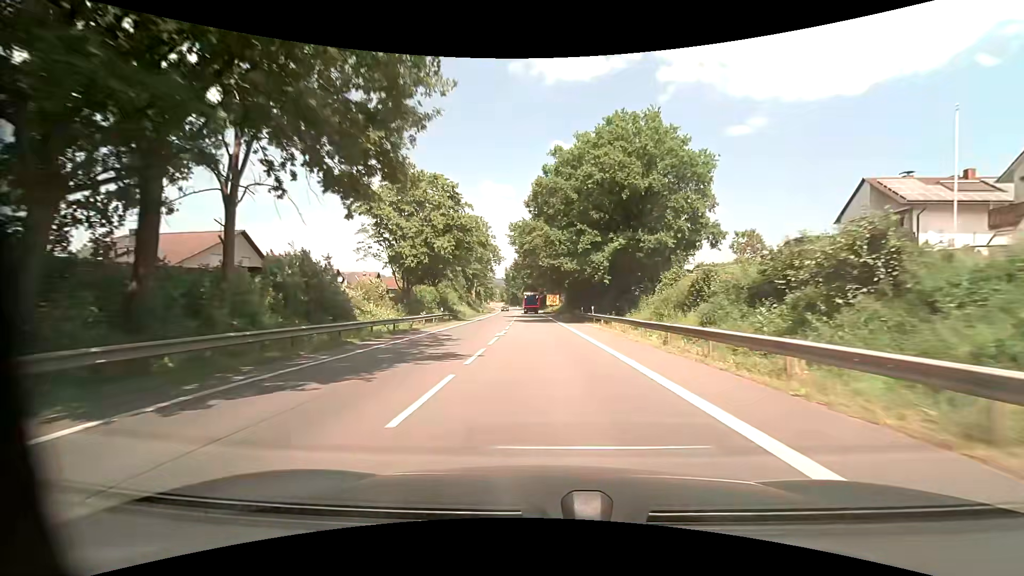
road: primary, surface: asphalt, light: Day
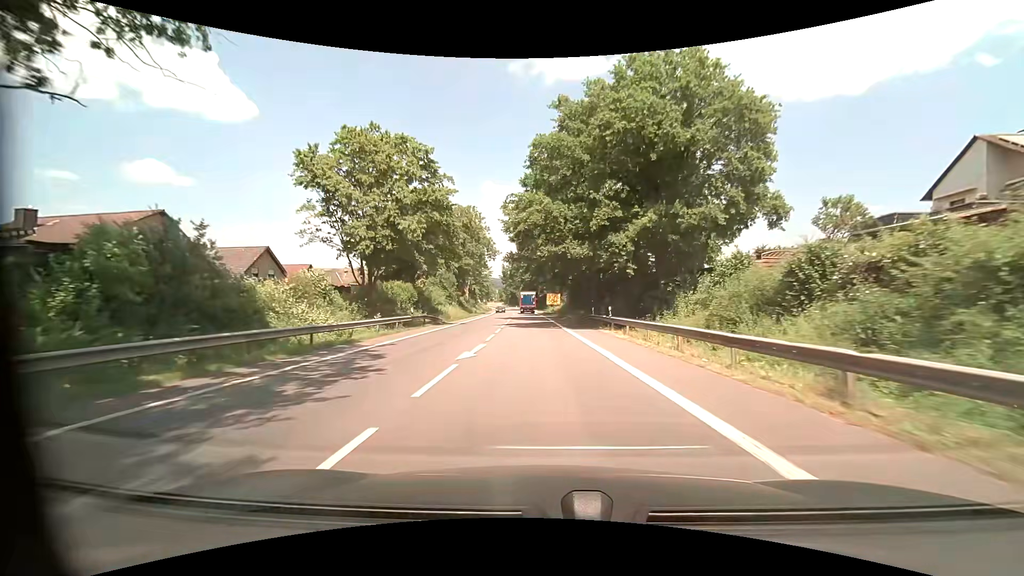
(+0.1, +10.1) m; 0°
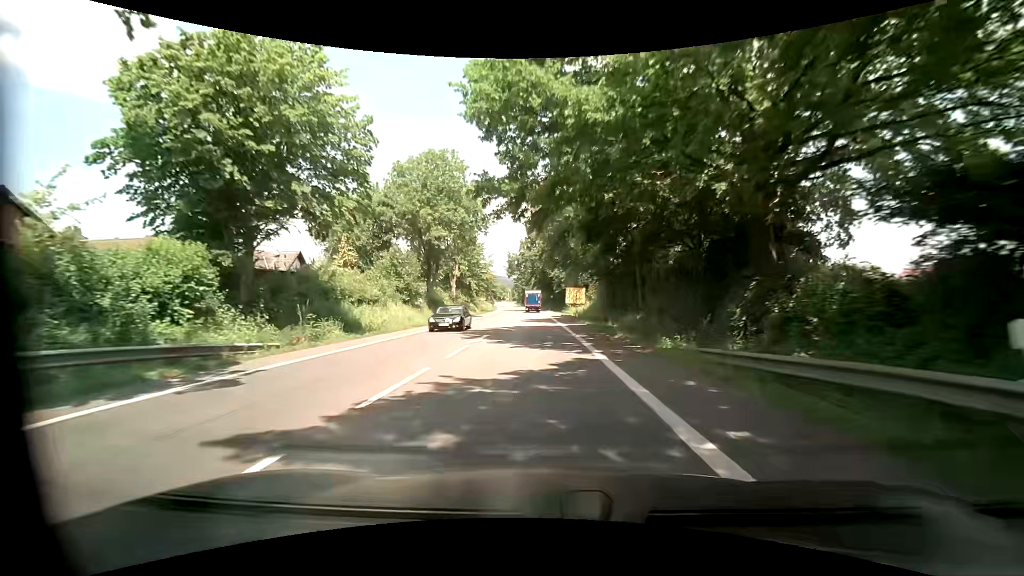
(-0.1, +31.1) m; -2°
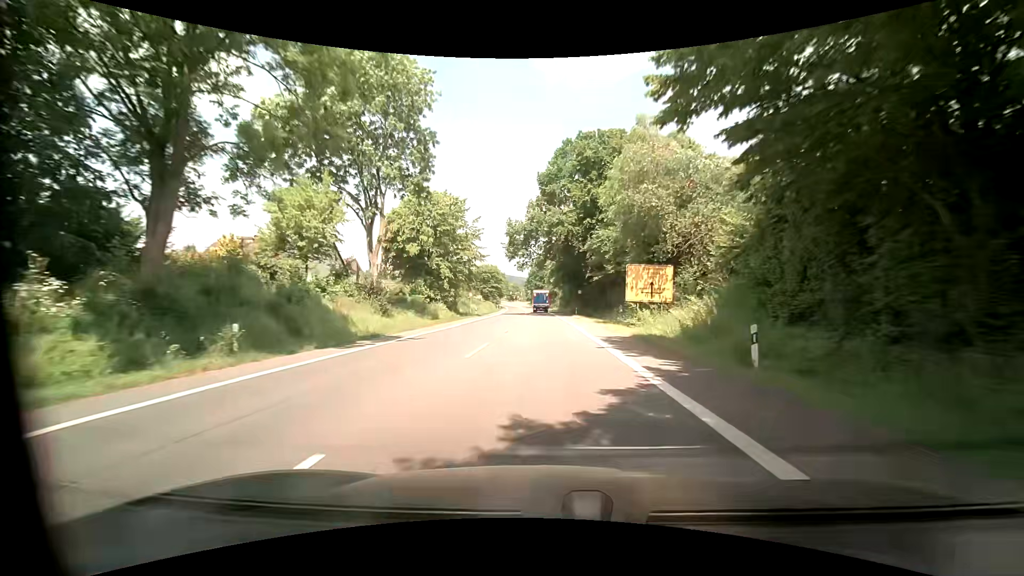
(-0.5, +42.2) m; -1°
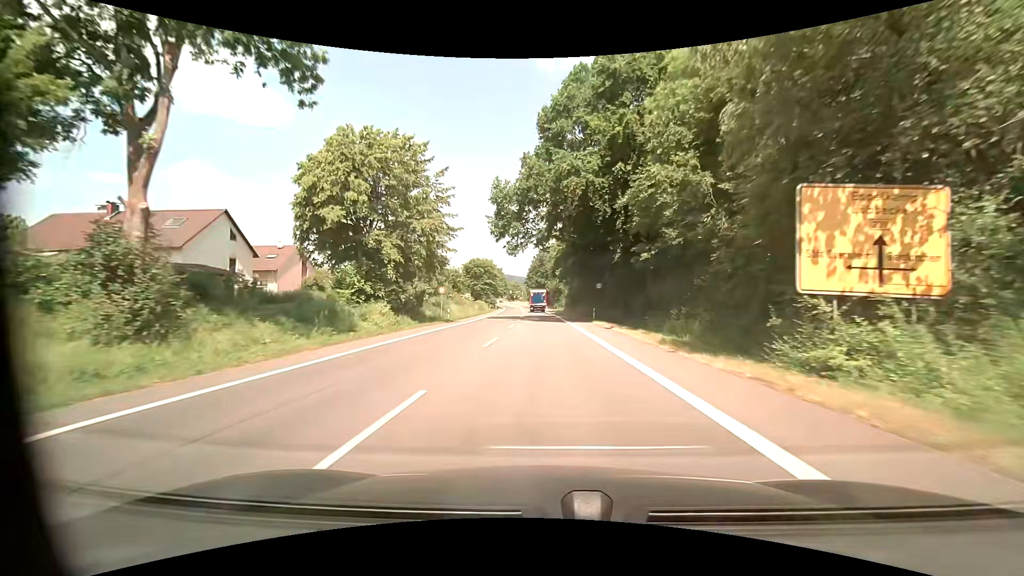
(-0.1, +20.8) m; 0°
(0, +10) (0, +20) (0, +30) (0, +40) (-1, +50) (-1, +60) (-1, +70) (-1, +80) (-2, +90) (-2, +100) m
